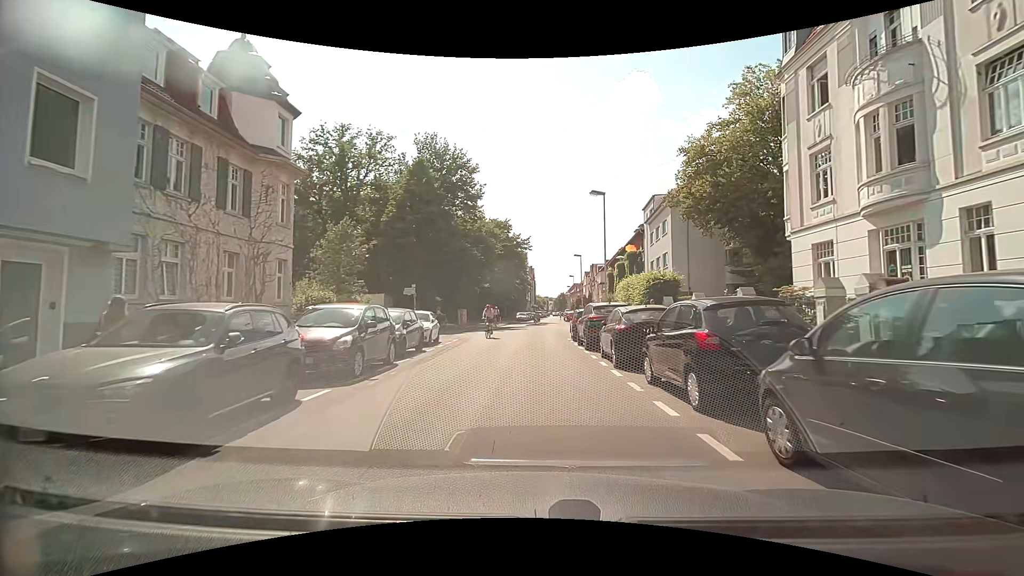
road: residential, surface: asphalt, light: Day
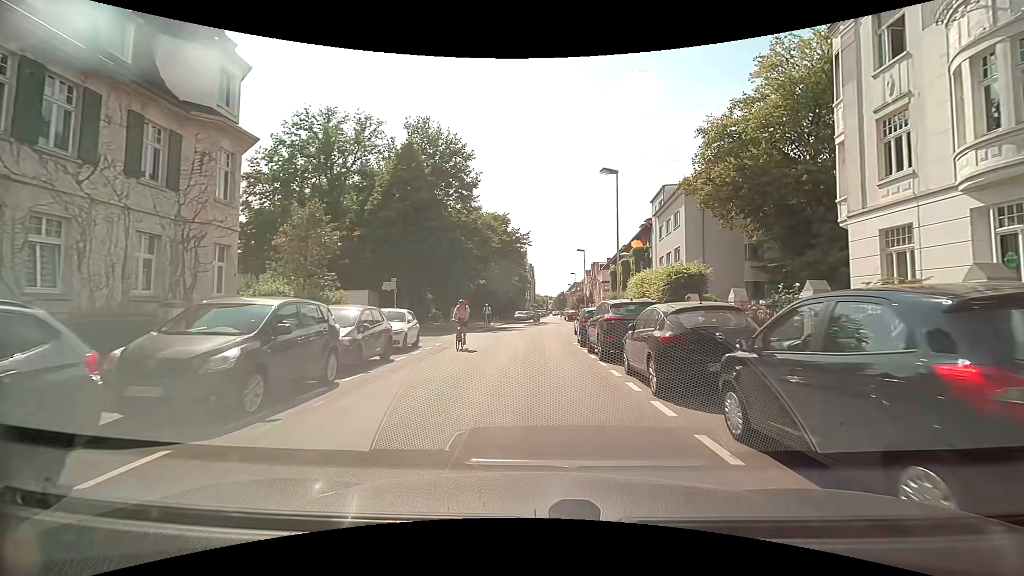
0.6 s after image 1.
(0.0, +4.0) m; 0°
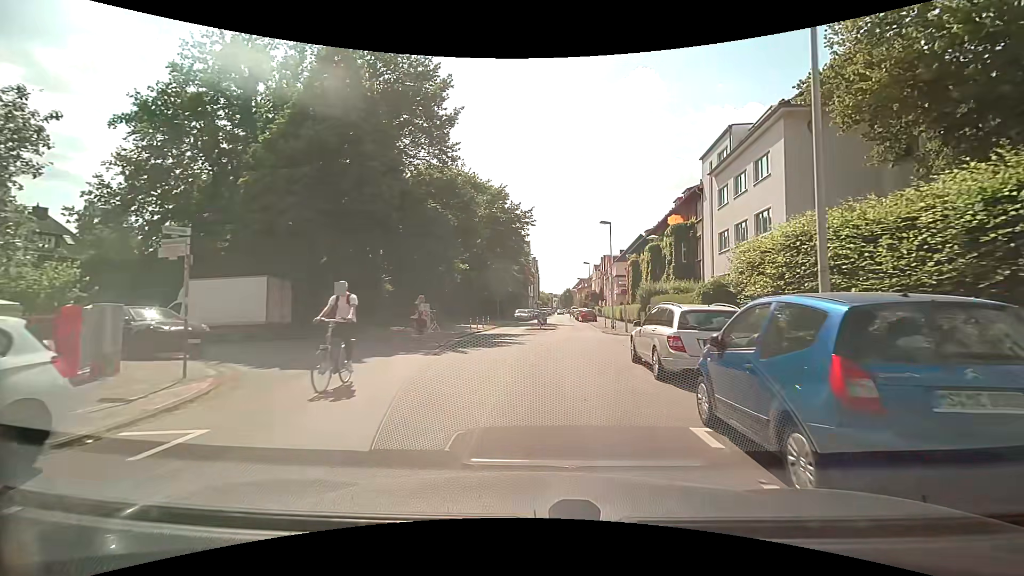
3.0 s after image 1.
(-0.2, +15.4) m; -1°
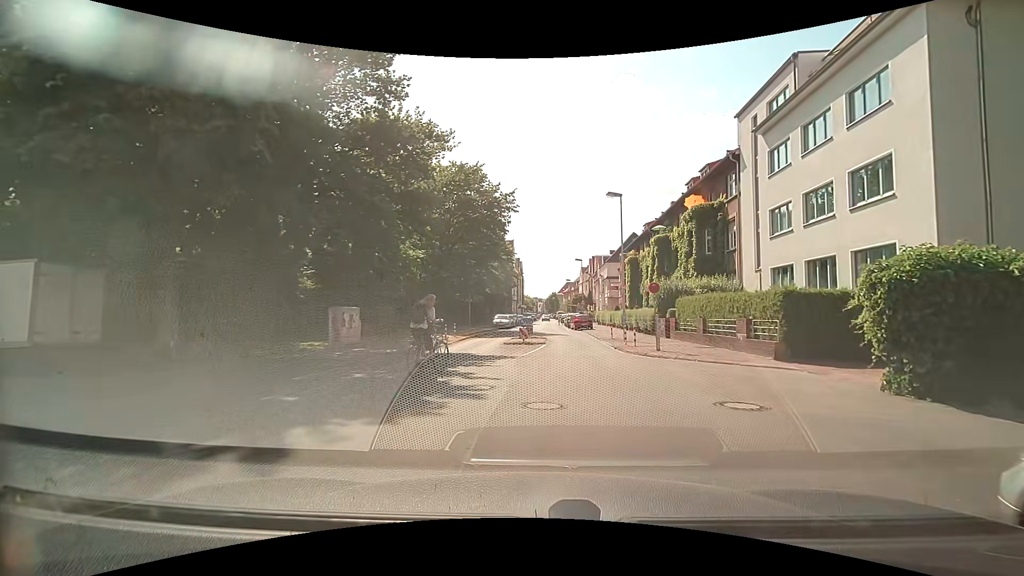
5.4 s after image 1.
(+0.1, +10.2) m; +3°
(0, +10) (+1, +20) (+1, +30) (+1, +40) (0, +50) (-1, +60) (-1, +70) (-1, +80) (-1, +90) (0, +100) m
